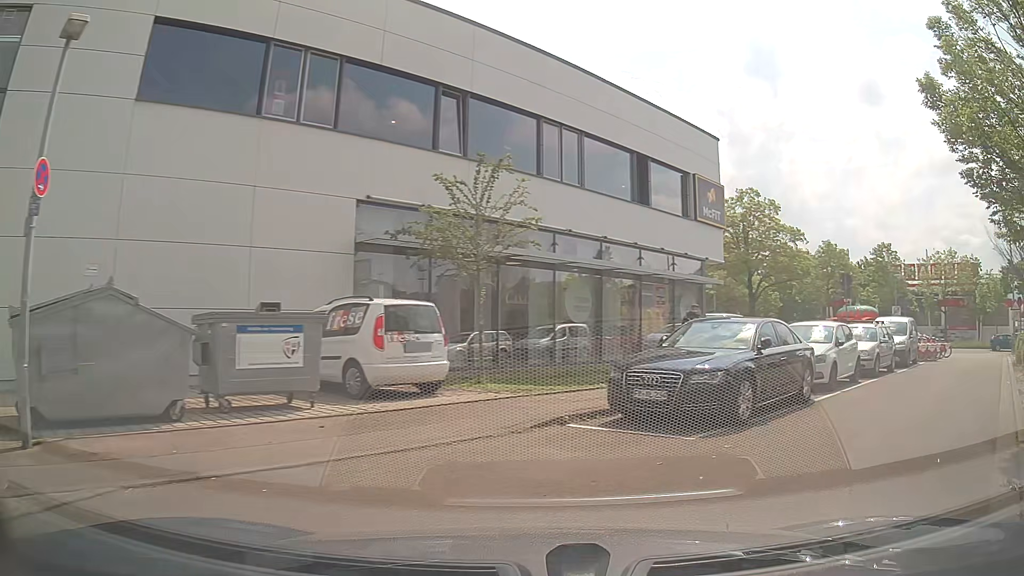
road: residential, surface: asphalt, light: Day
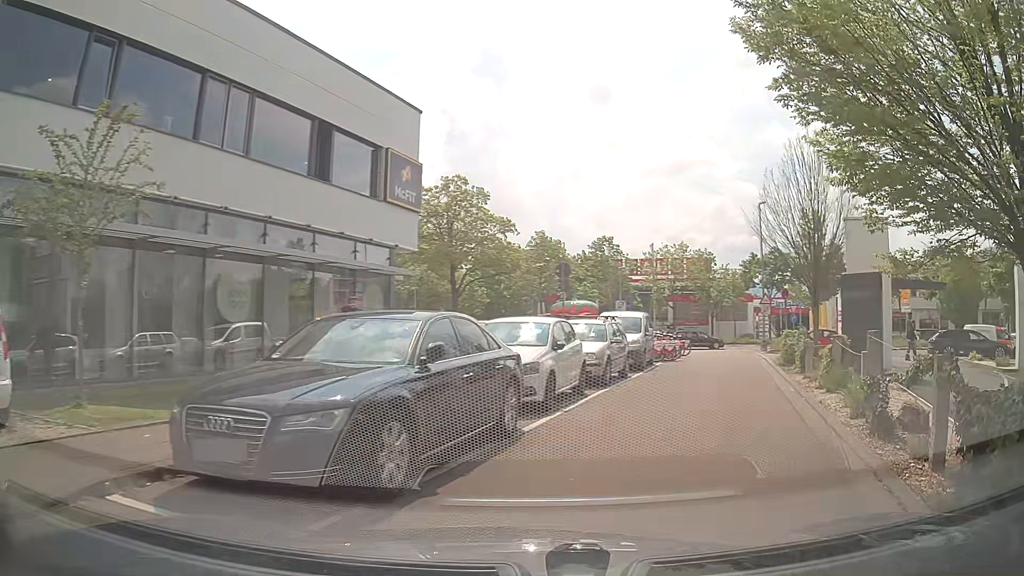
(+0.9, +3.9) m; +24°
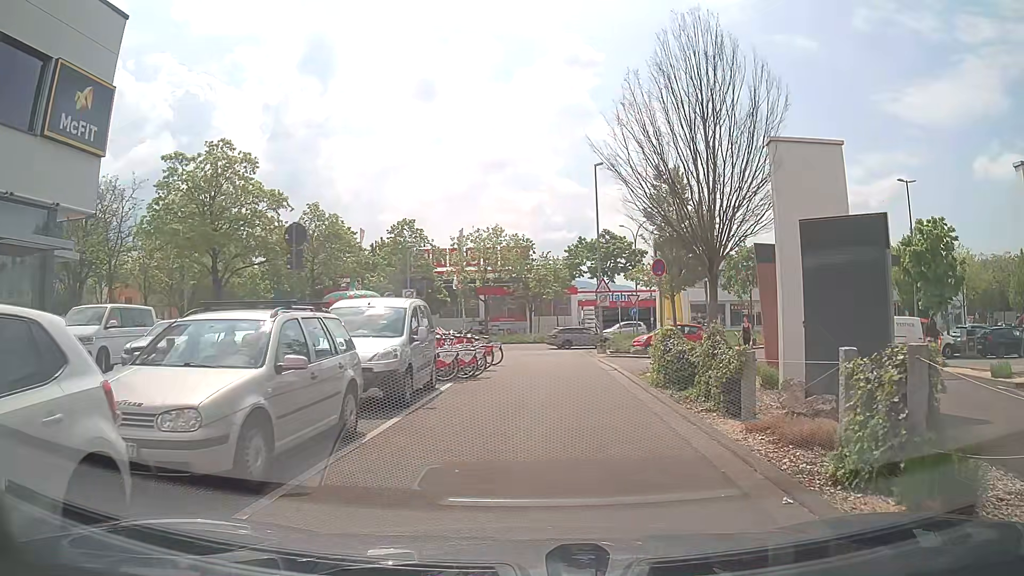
(+1.8, +9.6) m; +14°
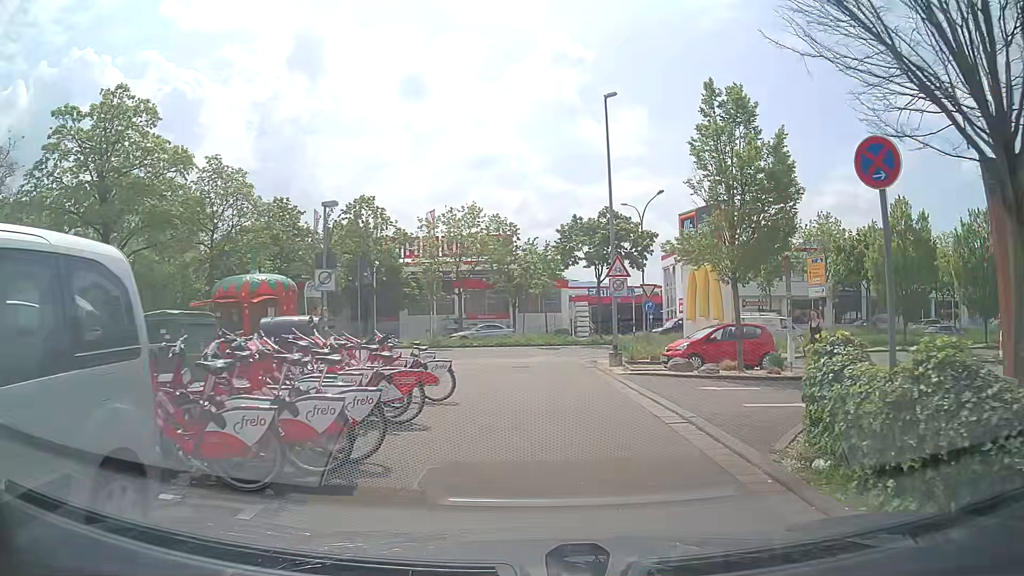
(+0.2, +10.2) m; +2°
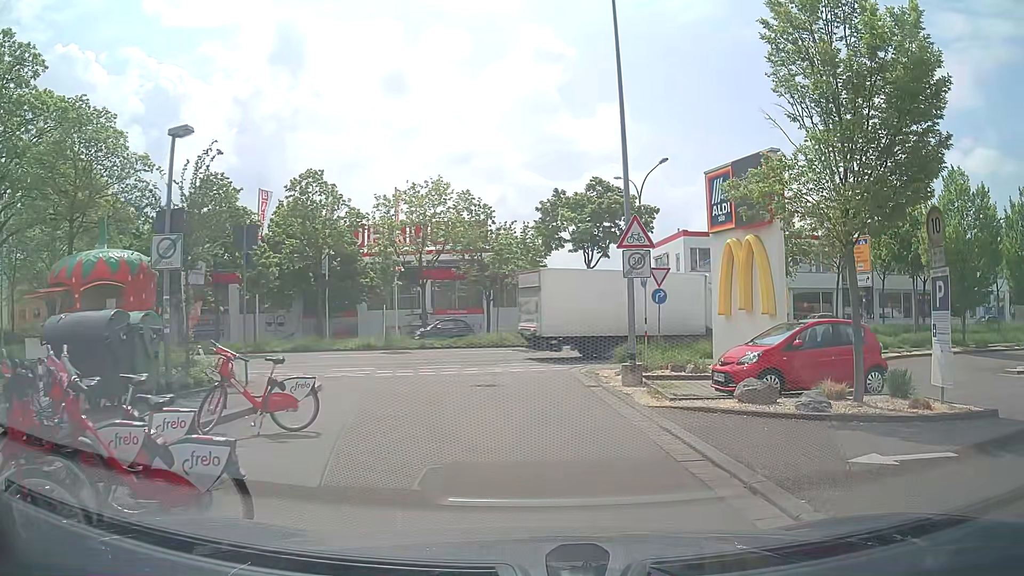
(+0.1, +7.5) m; +2°
